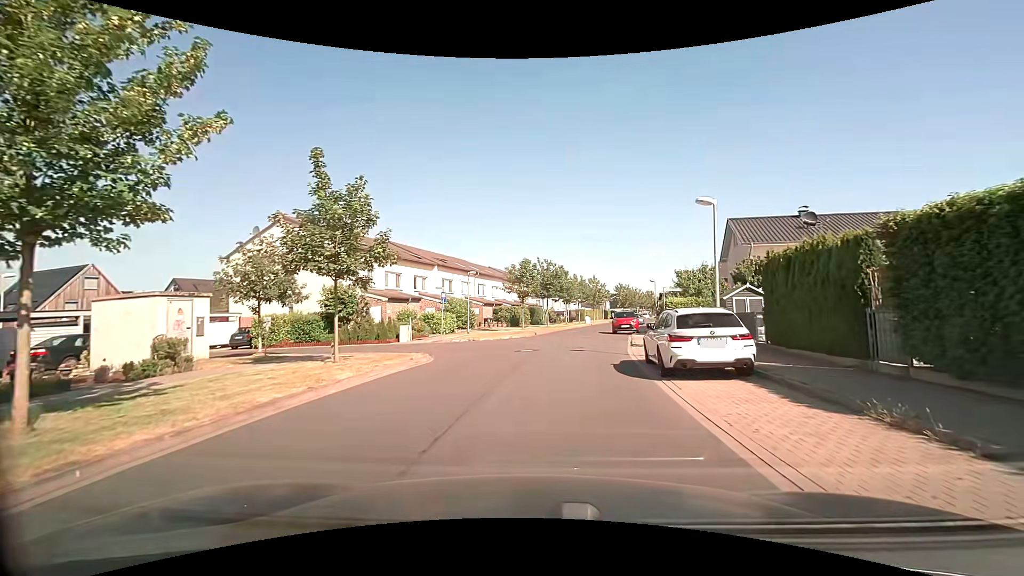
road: residential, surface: paved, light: Day
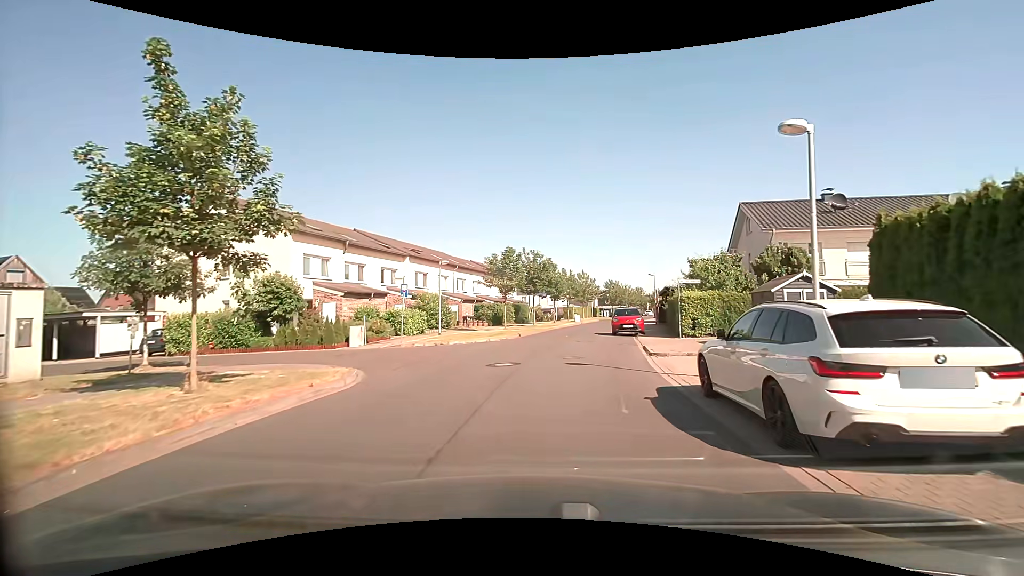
(+0.1, +5.9) m; +2°
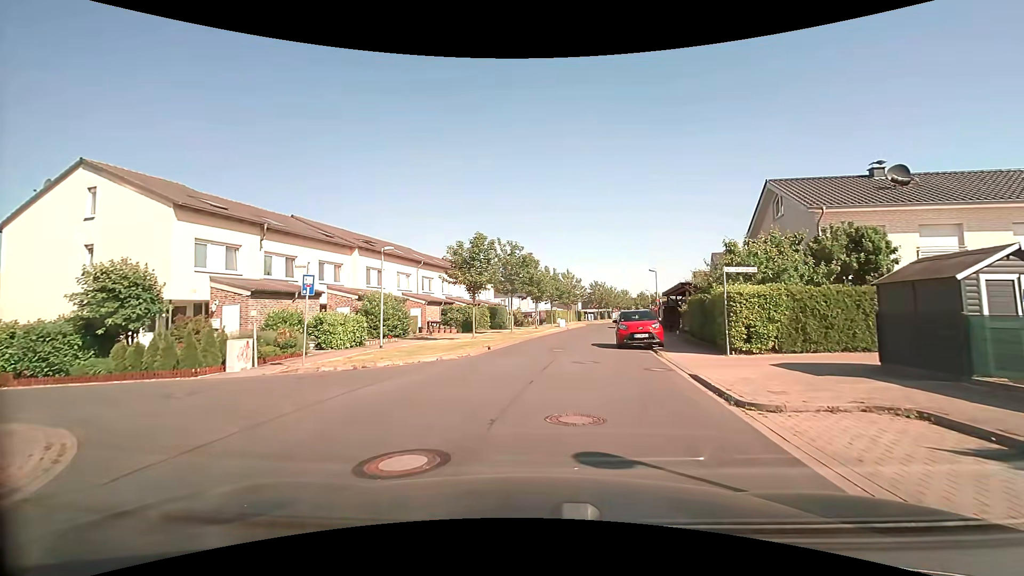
(+0.2, +8.1) m; +2°
(0, +10) (+1, +20) (+2, +30) (+3, +40) (+5, +50) (+7, +59) (+10, +69) (+13, +79) (+16, +88) (+18, +98) m
